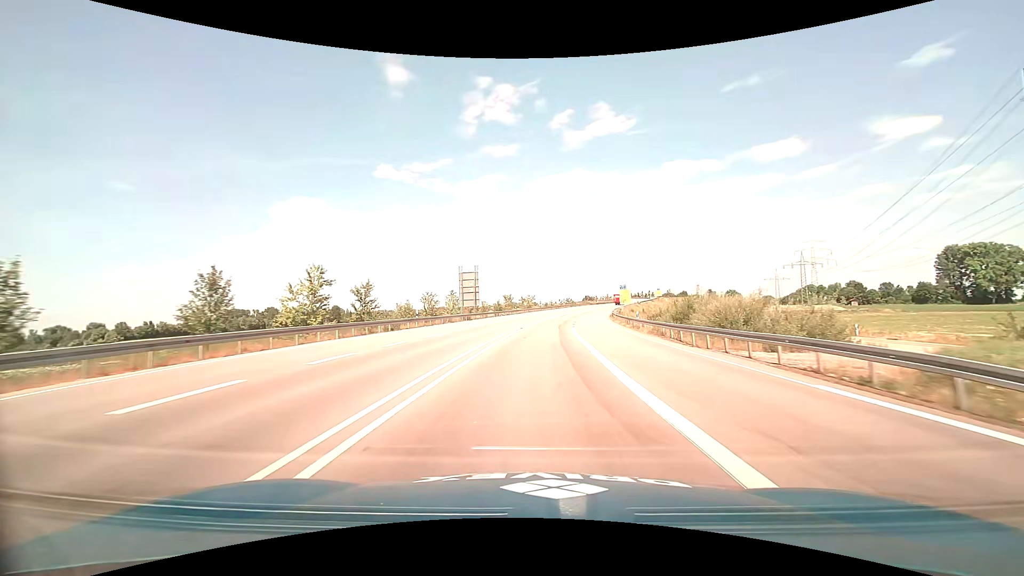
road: trunk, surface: asphalt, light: Day
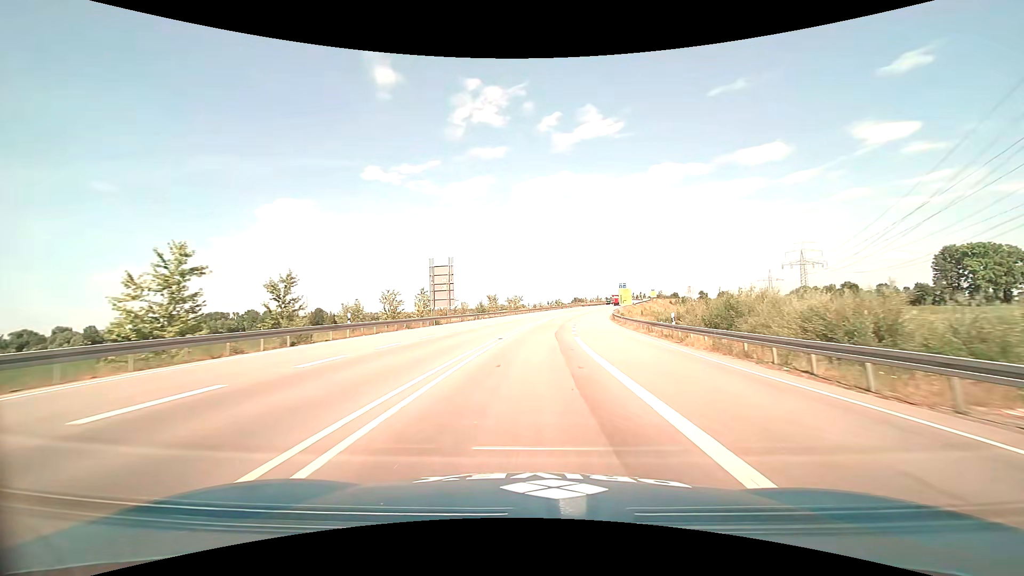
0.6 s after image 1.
(+0.1, +12.4) m; +2°
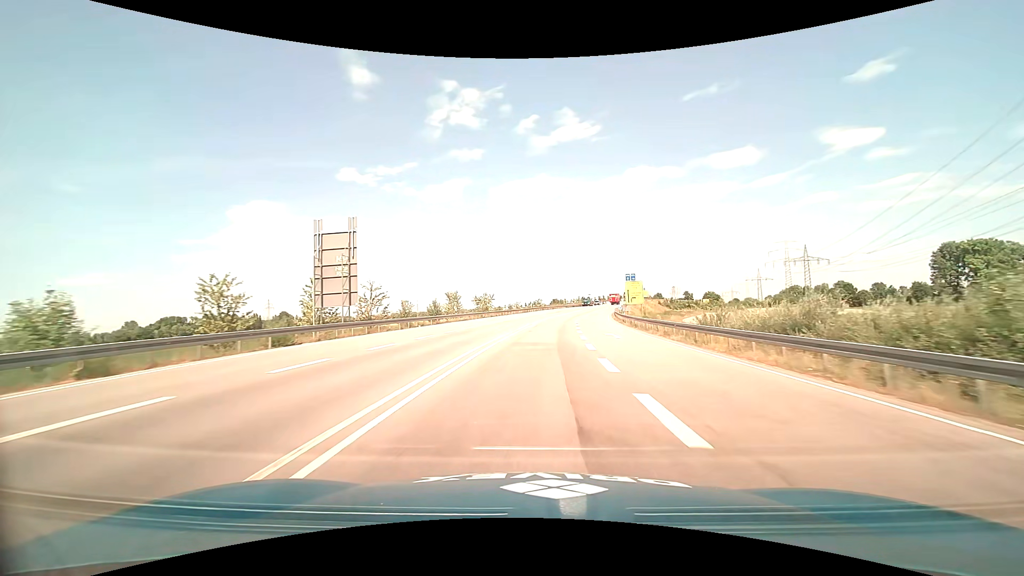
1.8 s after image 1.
(+0.6, +25.0) m; +3°
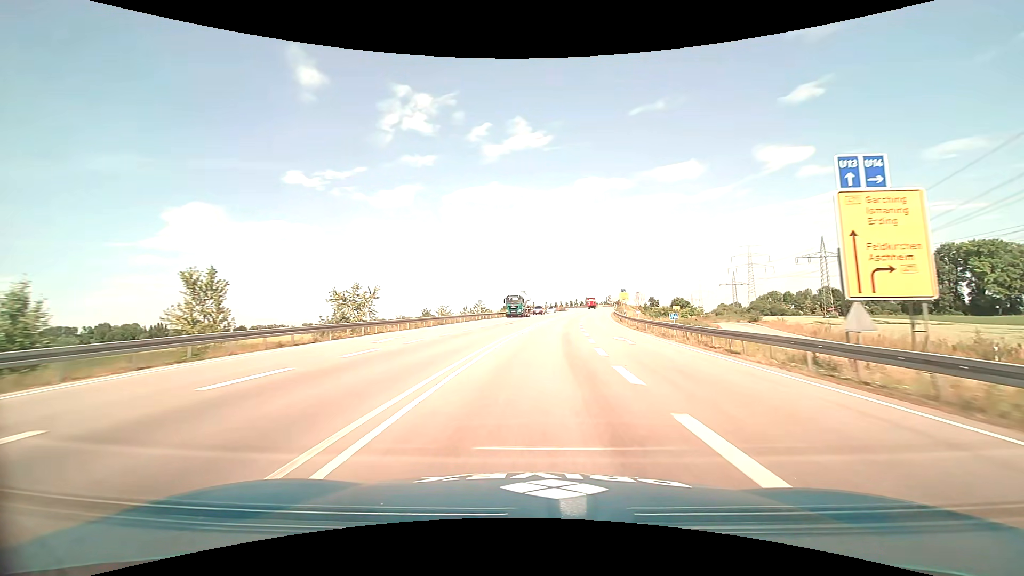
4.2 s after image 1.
(+2.3, +49.7) m; +6°
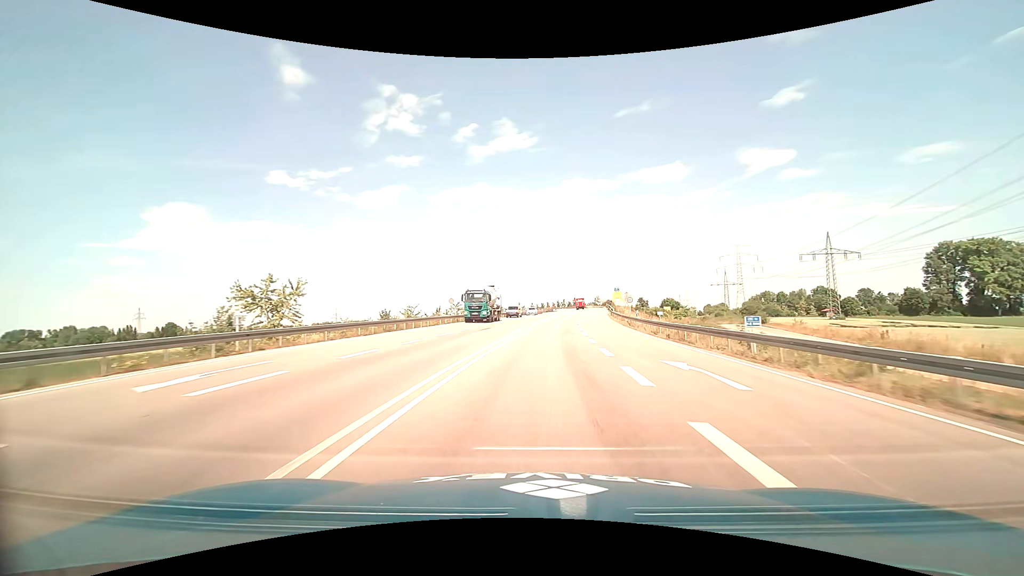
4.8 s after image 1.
(+0.2, +12.4) m; +2°
